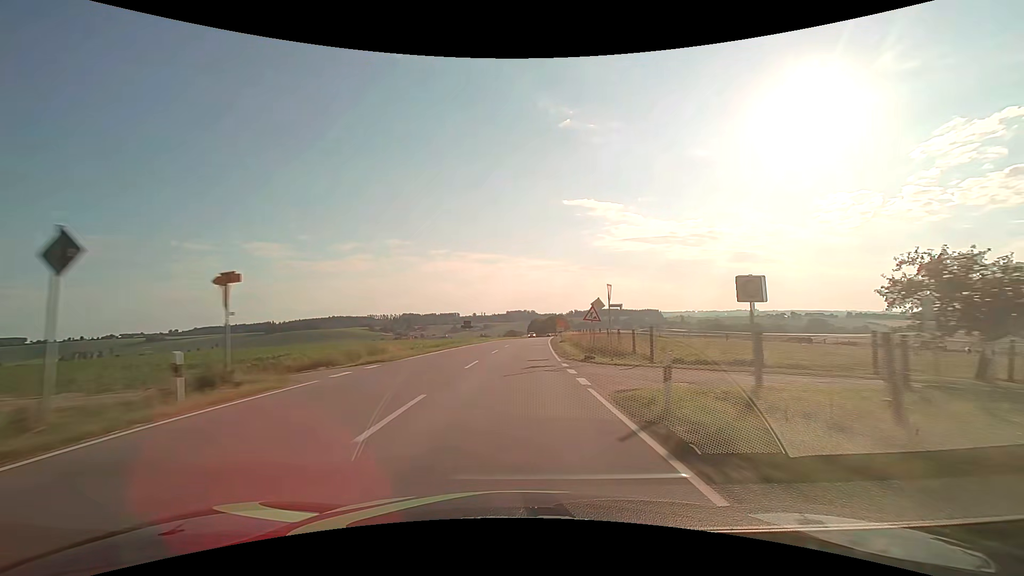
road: secondary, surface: asphalt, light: Day
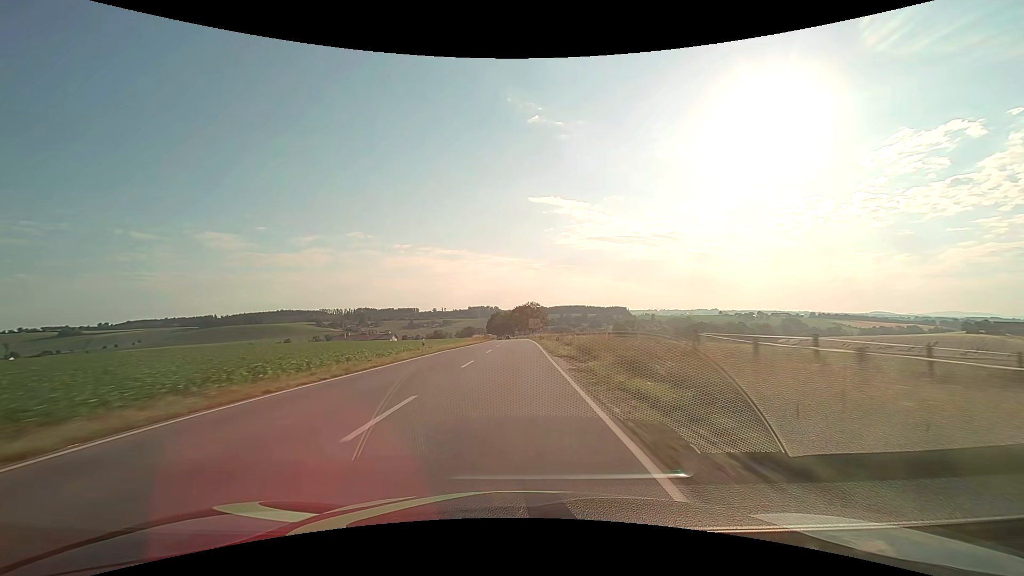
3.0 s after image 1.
(+3.6, +79.5) m; +4°
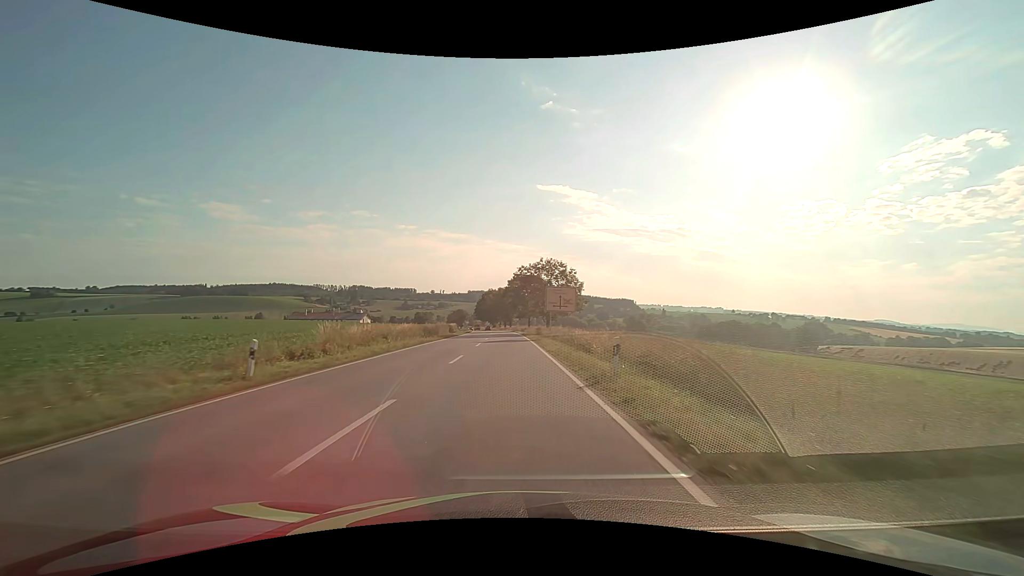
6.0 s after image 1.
(0.0, +72.2) m; 0°
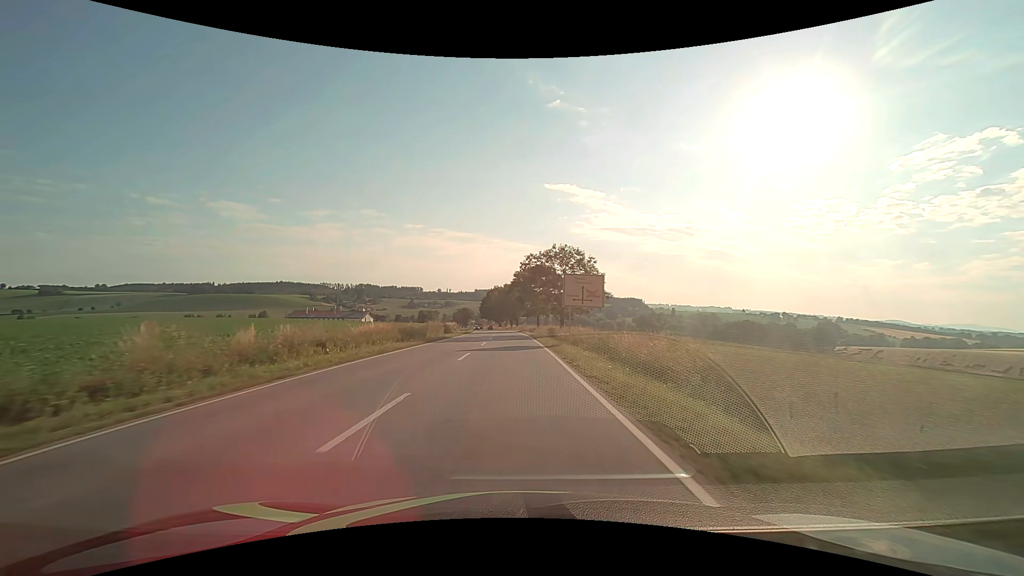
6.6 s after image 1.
(-0.1, +10.8) m; -1°
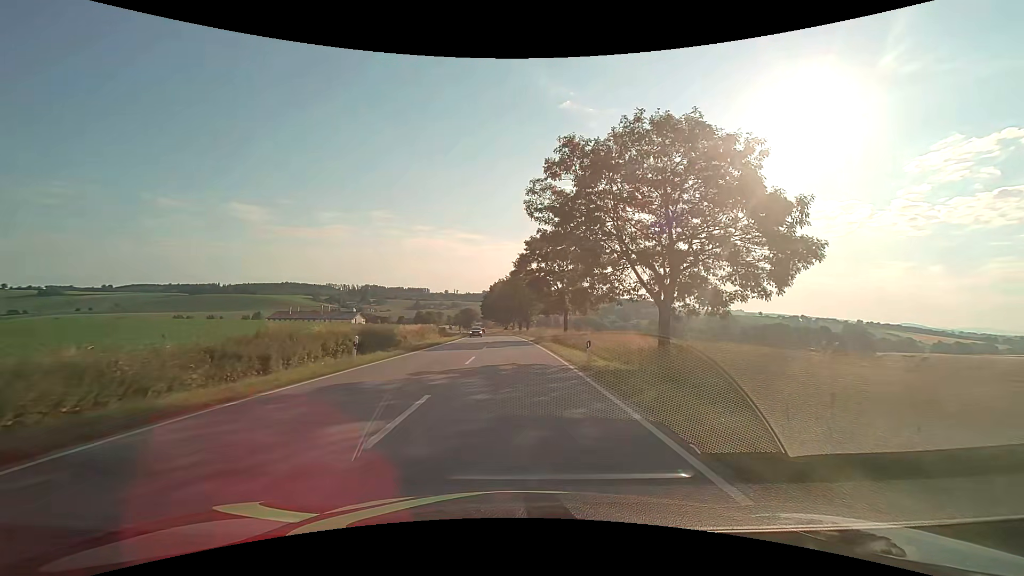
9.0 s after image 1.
(-0.5, +35.0) m; -1°
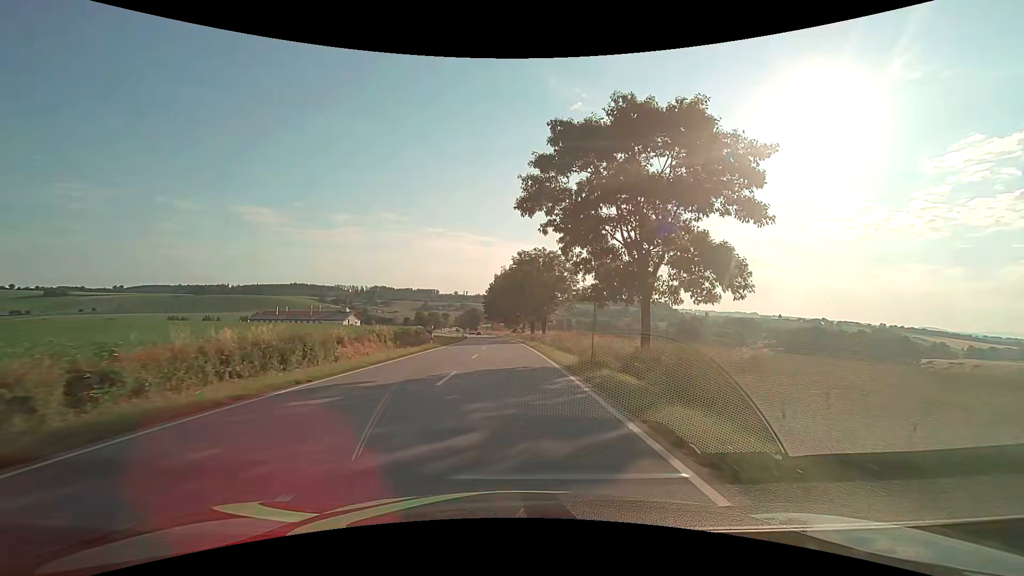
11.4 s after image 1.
(0.0, +29.4) m; -1°
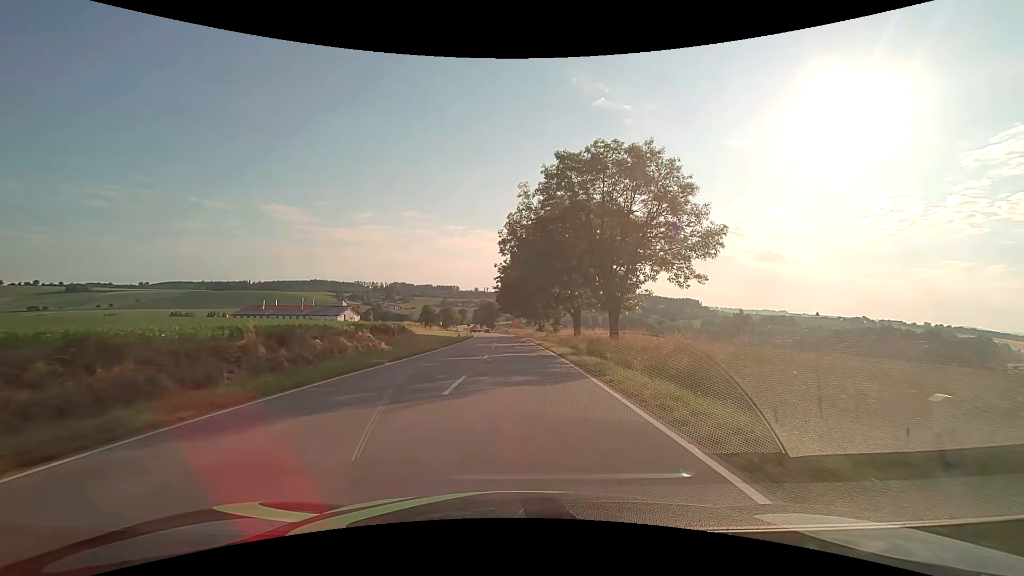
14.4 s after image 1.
(-0.8, +38.0) m; -2°
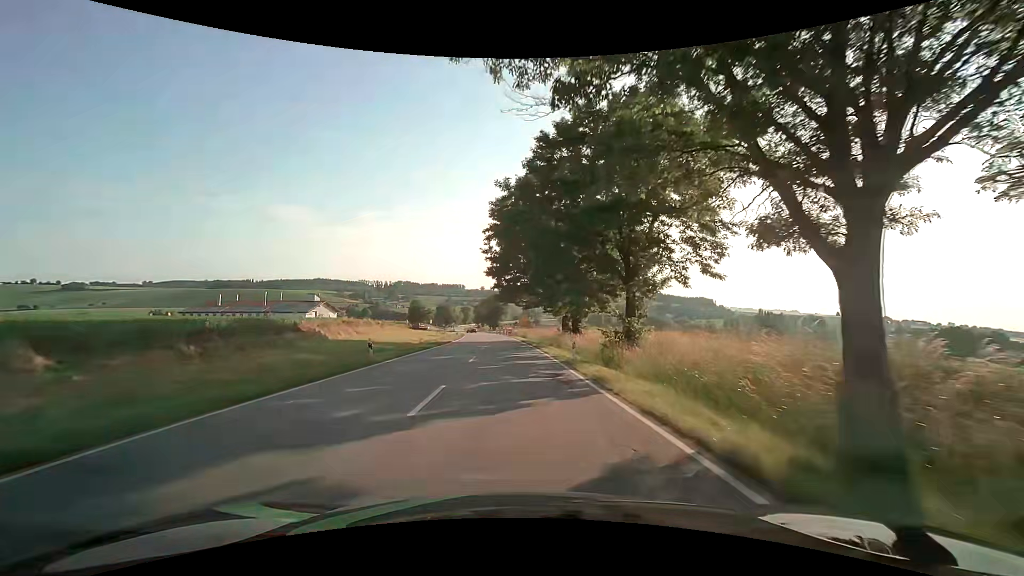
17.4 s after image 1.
(-0.3, +38.4) m; -1°
